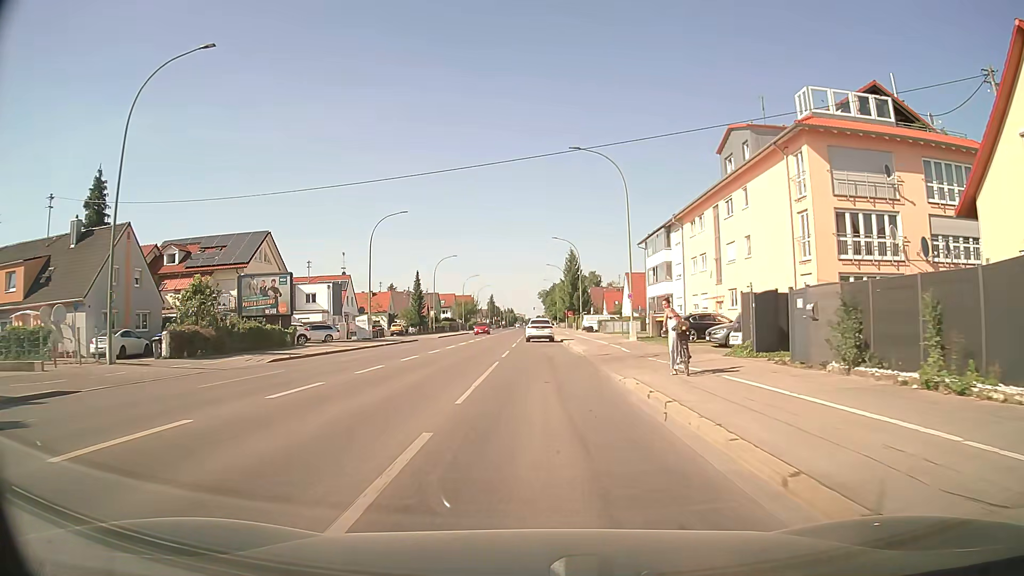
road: secondary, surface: asphalt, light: Day
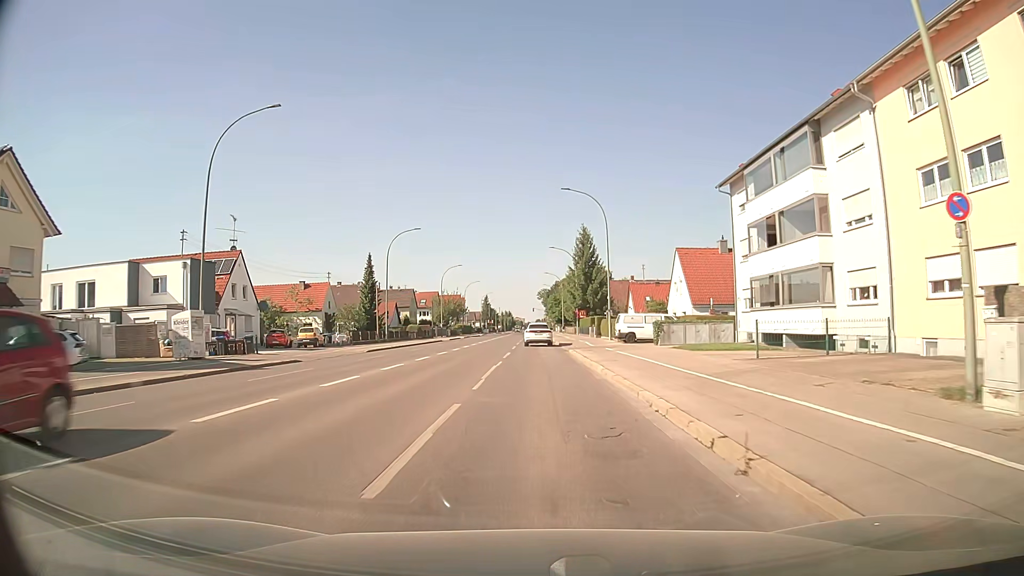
(0.0, +33.1) m; 0°
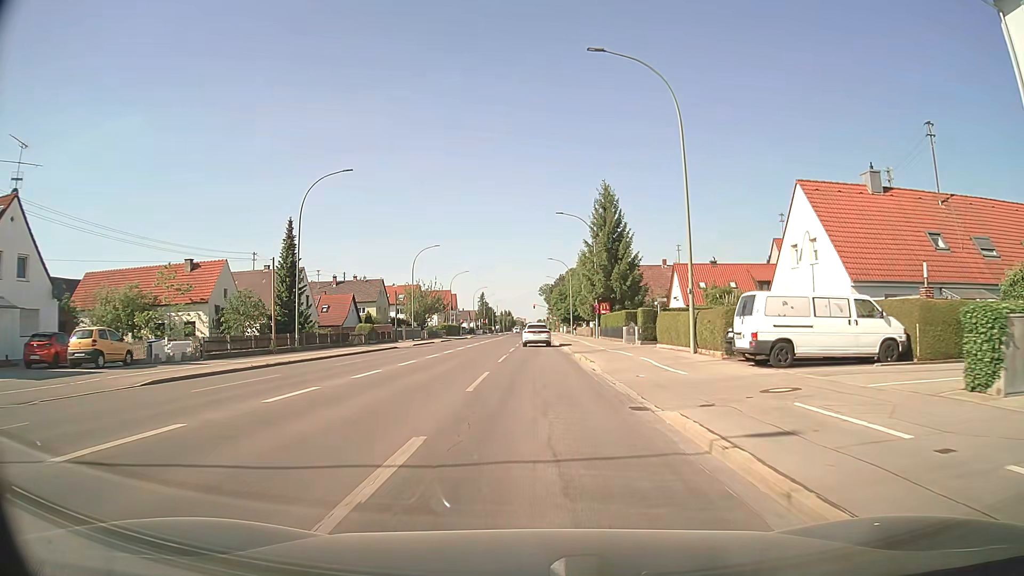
(+0.1, +27.6) m; 0°
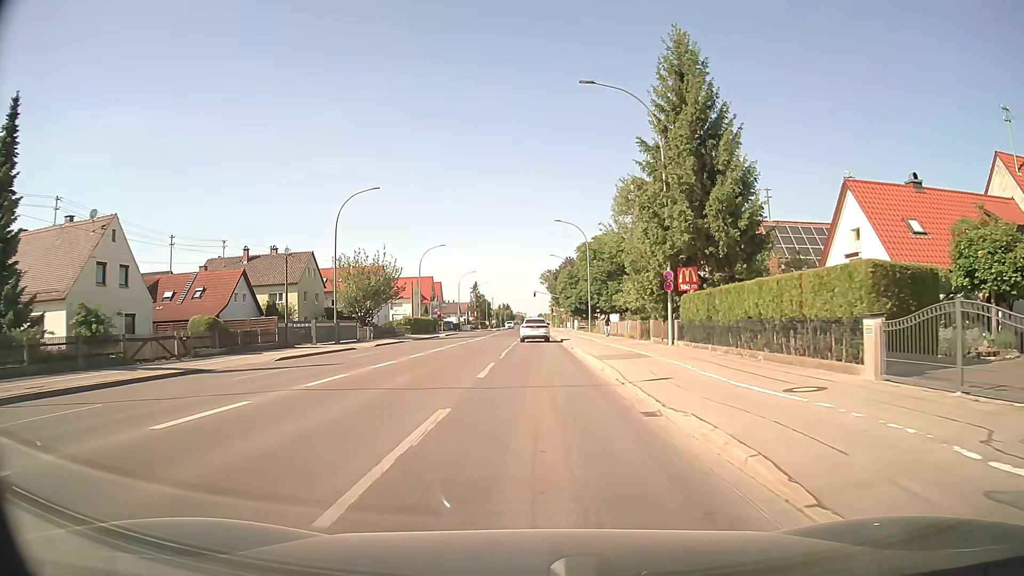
(0.0, +33.7) m; 0°
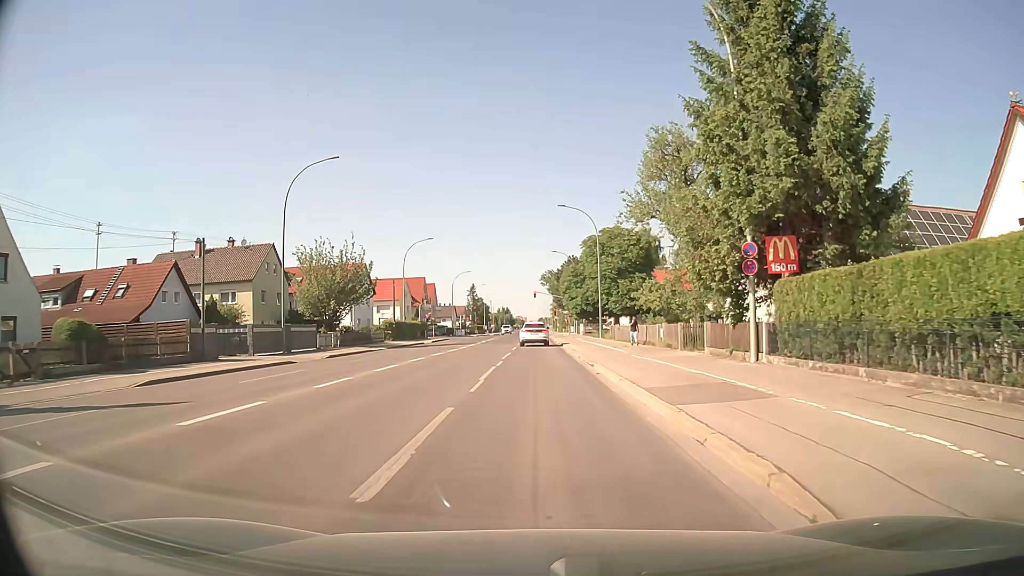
(0.0, +11.2) m; 0°
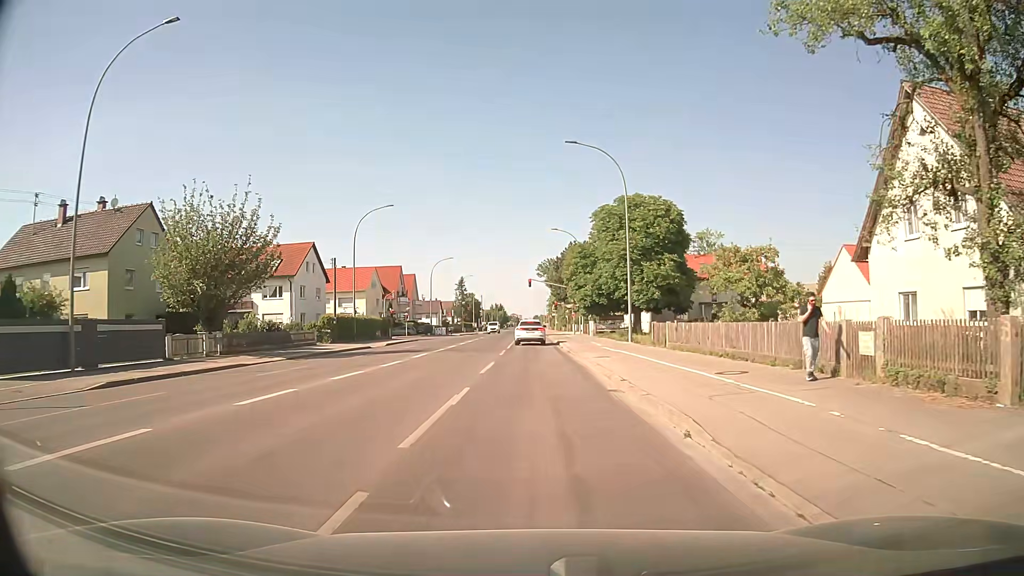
(-0.1, +20.6) m; 0°
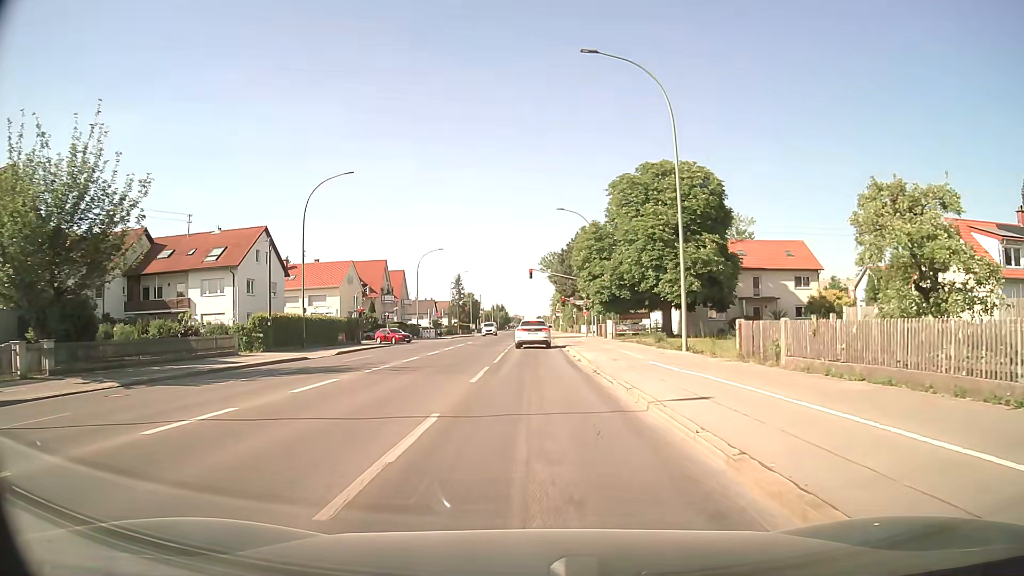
(0.0, +13.9) m; 0°
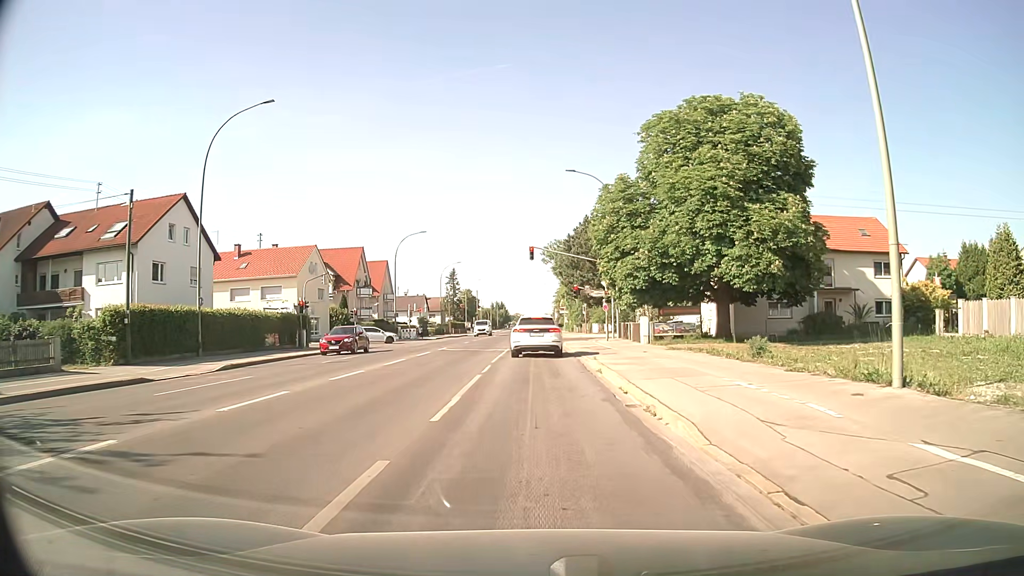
(-0.2, +15.1) m; 0°
(0, +10) (0, +20) (0, +30) (0, +40) (0, +50) (0, +60) (0, +70) (0, +80) (0, +90) (0, +100) m
